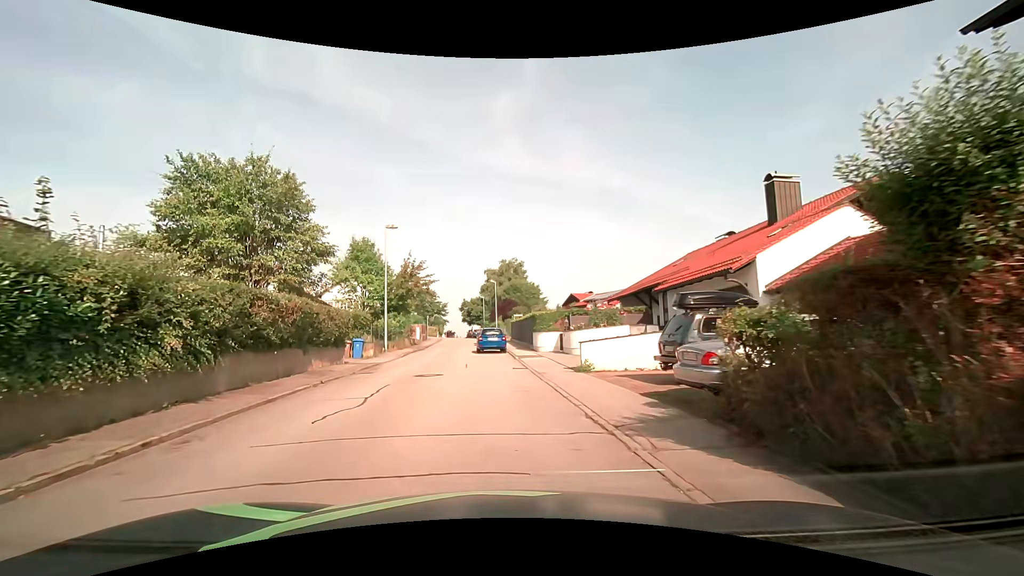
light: Day
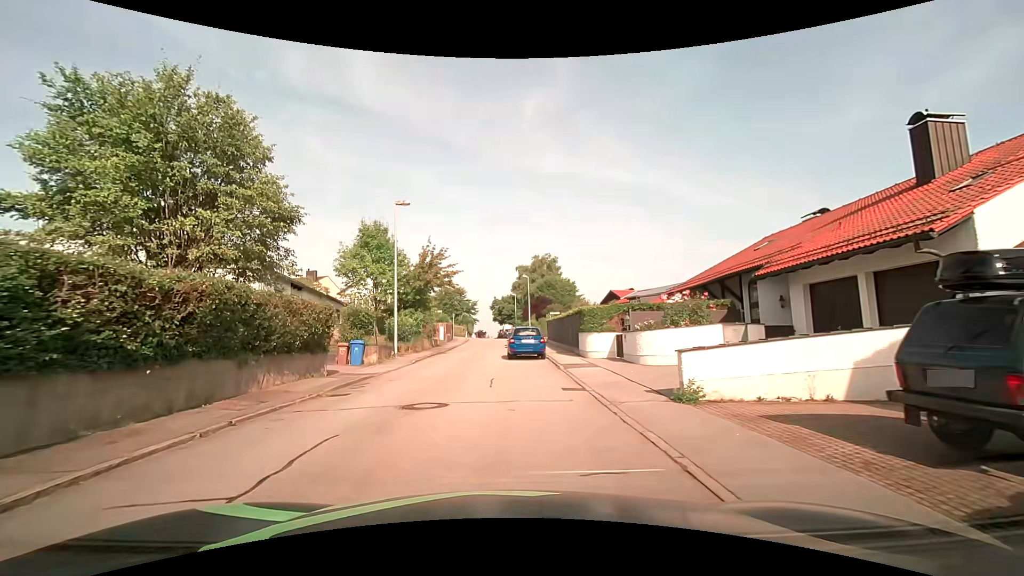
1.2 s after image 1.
(-0.3, +6.4) m; -4°
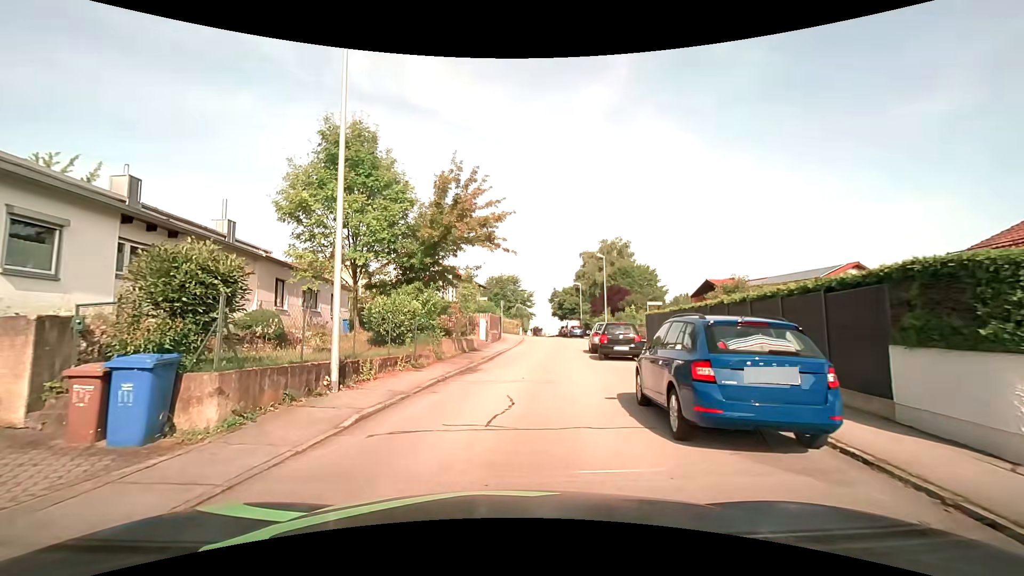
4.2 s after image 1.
(-1.2, +16.0) m; -7°
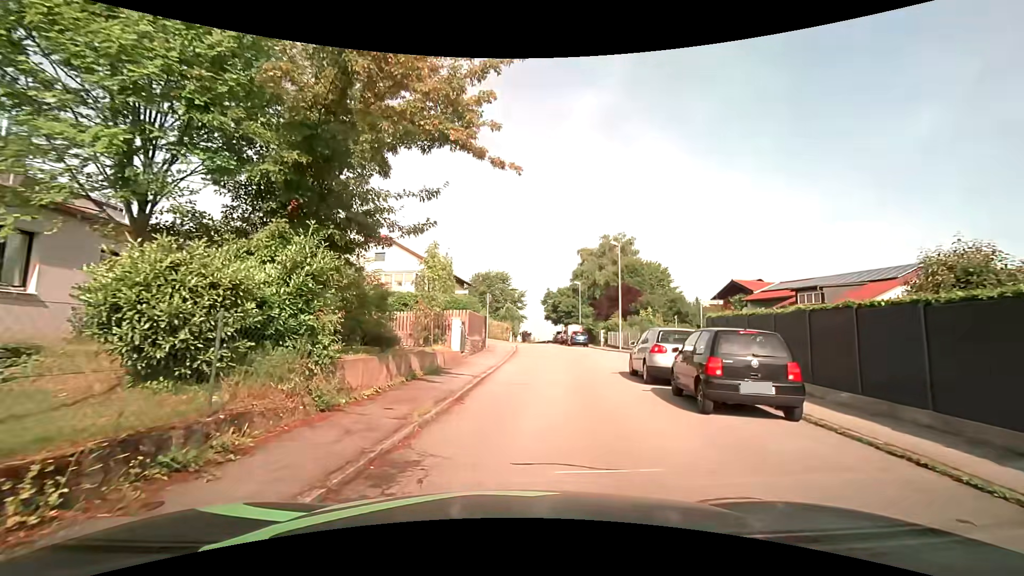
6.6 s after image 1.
(0.0, +10.4) m; +1°
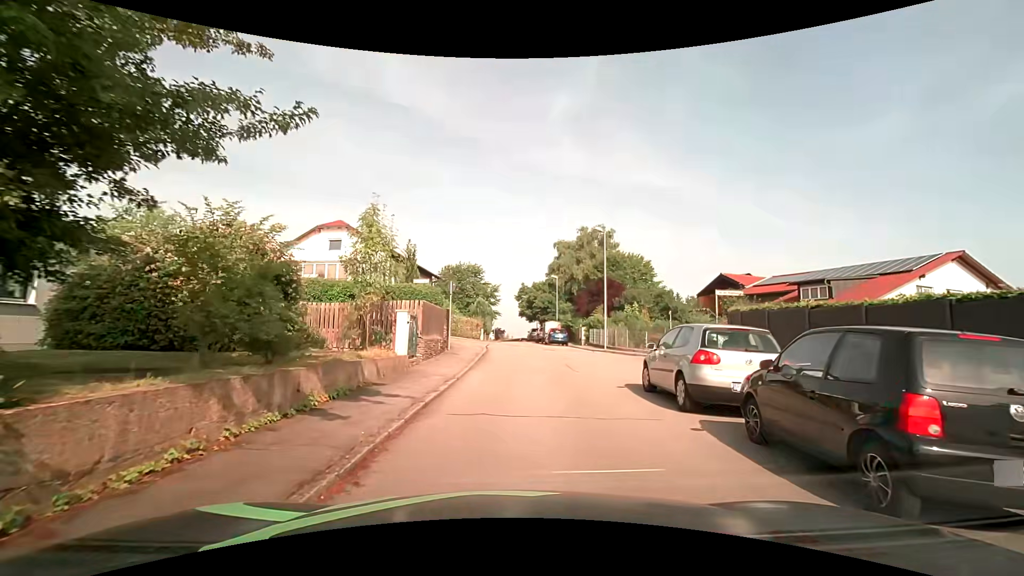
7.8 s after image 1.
(+0.2, +4.7) m; +4°
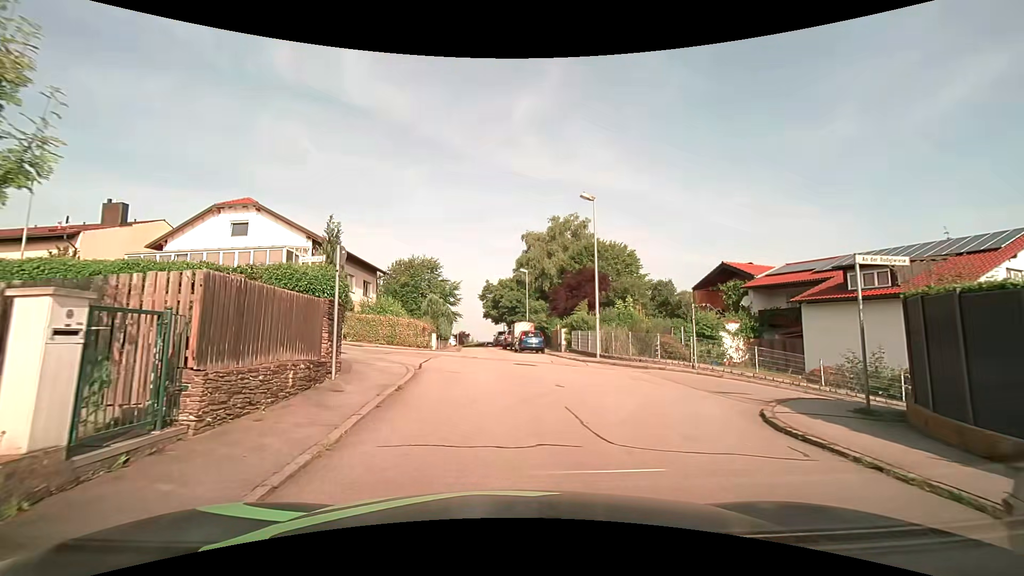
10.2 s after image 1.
(+0.4, +9.2) m; +3°
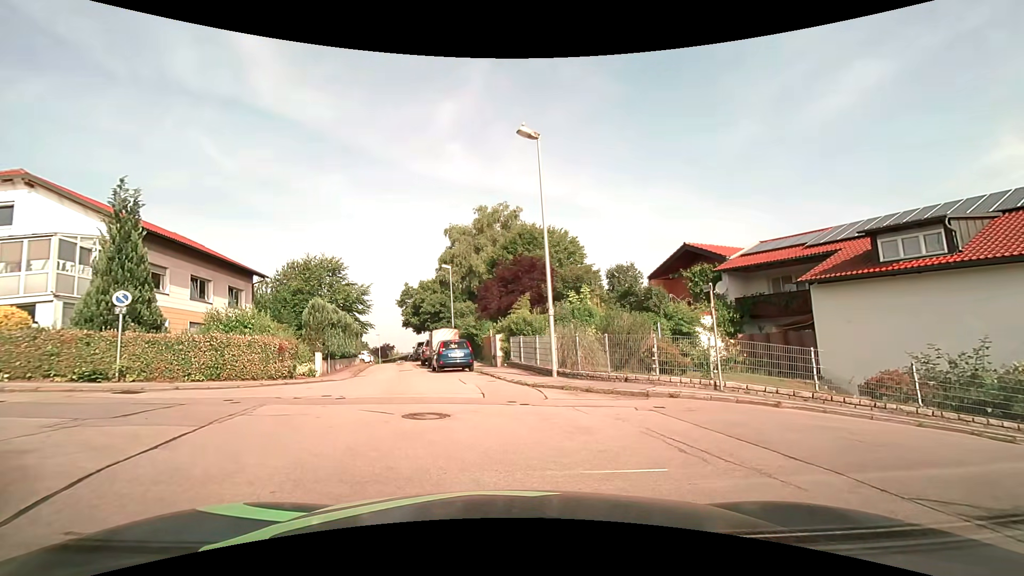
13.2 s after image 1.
(+0.6, +8.8) m; +10°
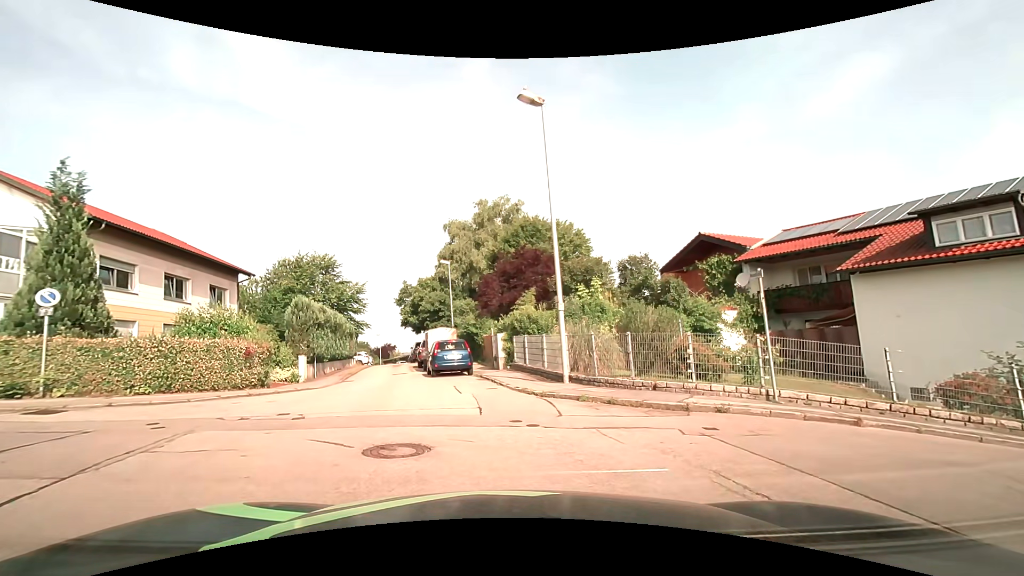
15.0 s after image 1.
(-0.1, +2.4) m; -2°
(-3, +9) (-13, +11) (-23, +11) (-33, +12) (-43, +12) (-53, +12) (-63, +12) (-73, +11) (-77, +3) (-75, -7) m
